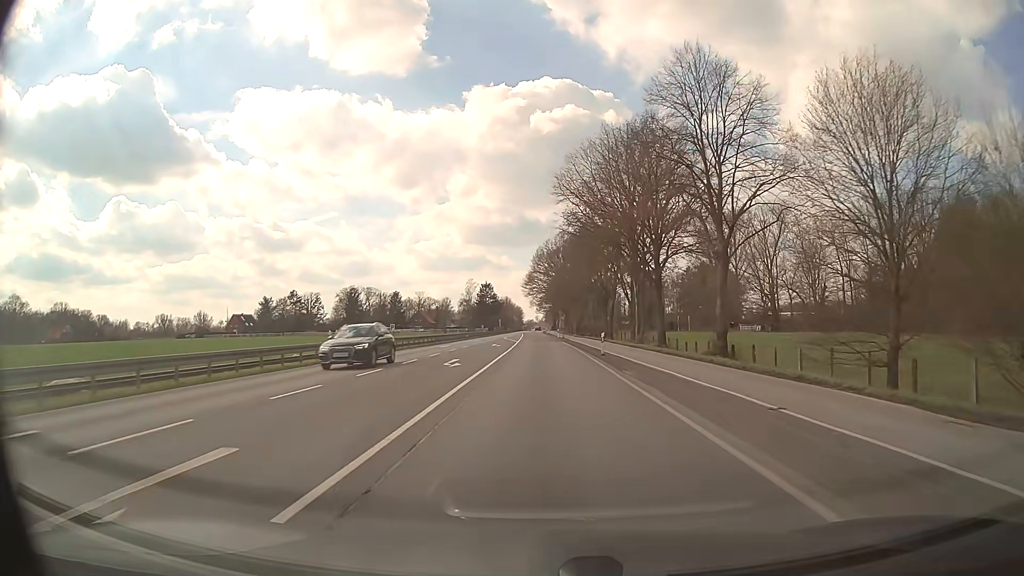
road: primary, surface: asphalt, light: Day
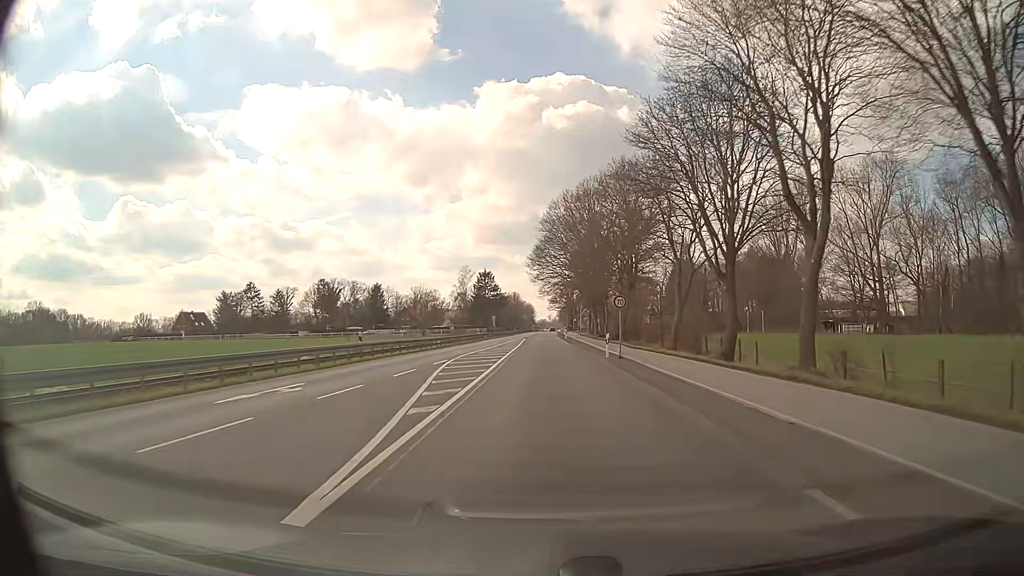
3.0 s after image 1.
(-0.6, +53.6) m; -1°
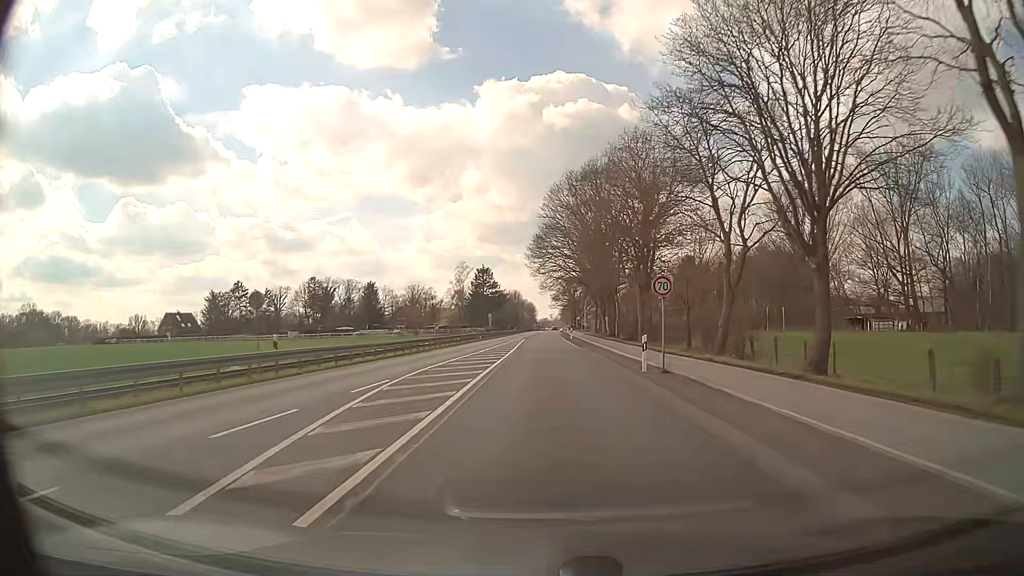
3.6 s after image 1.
(0.0, +10.7) m; 0°
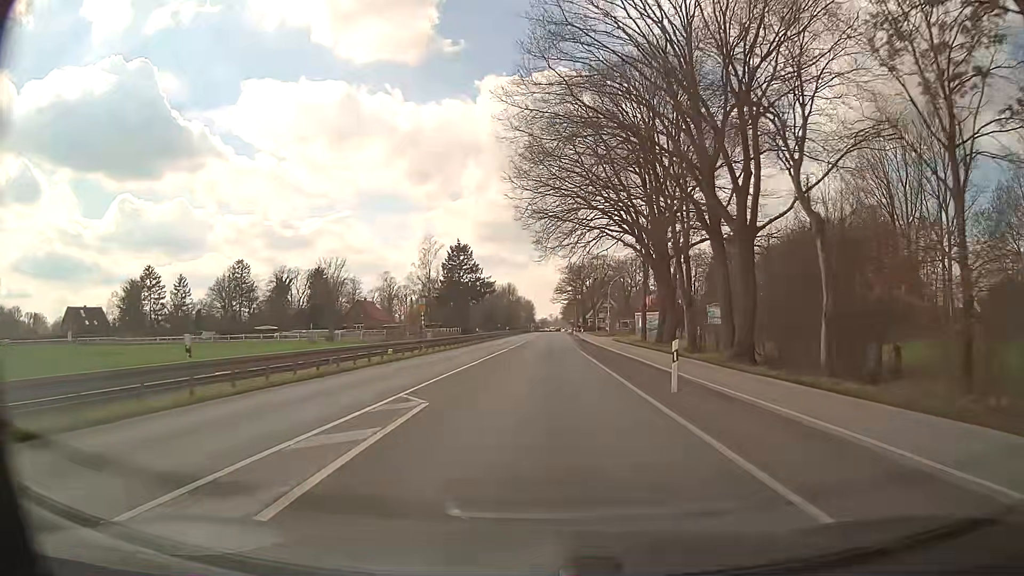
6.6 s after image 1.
(-0.1, +53.8) m; 0°
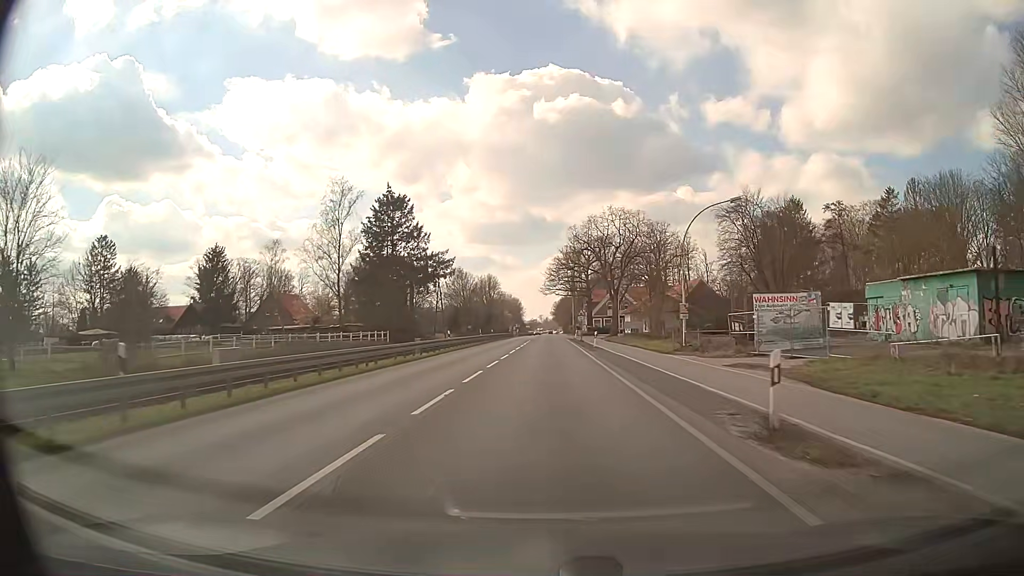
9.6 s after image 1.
(+0.1, +53.9) m; +1°
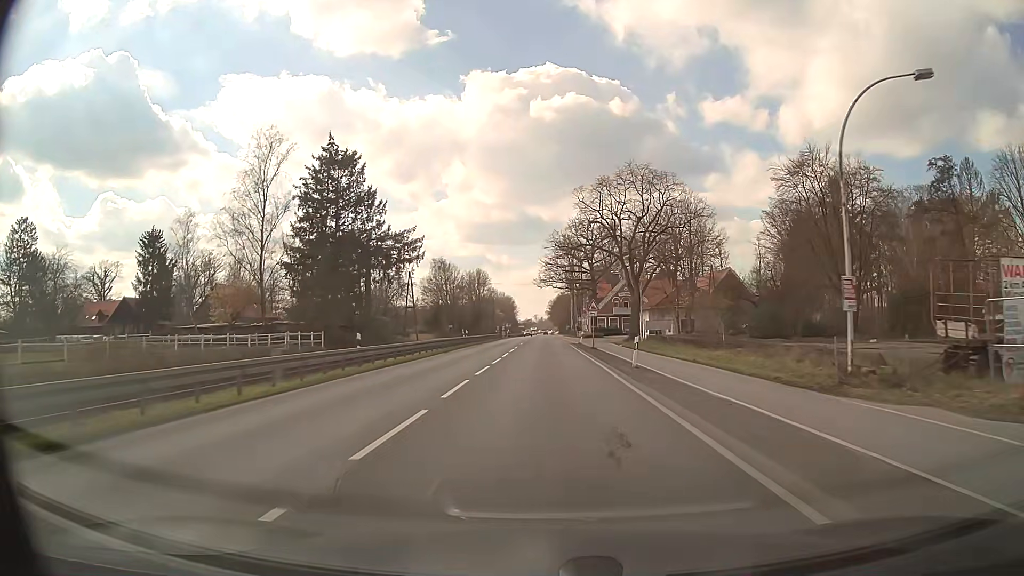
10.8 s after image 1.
(-0.1, +21.6) m; 0°
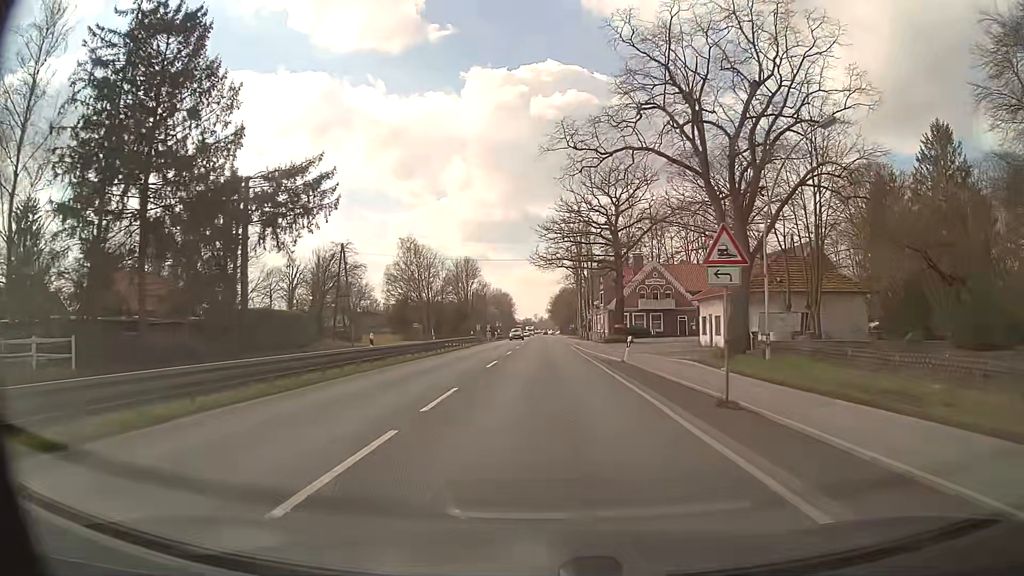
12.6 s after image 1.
(+0.1, +32.3) m; 0°
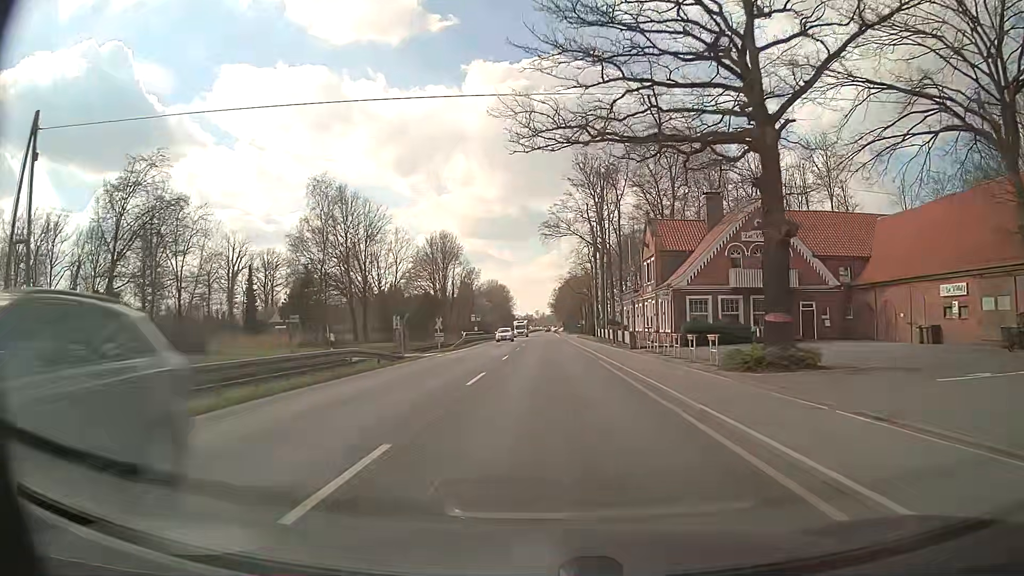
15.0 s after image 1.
(-0.1, +43.1) m; 0°
(0, +10) (0, +20) (0, +30) (0, +40) (0, +50) (0, +60) (0, +70) (0, +80) (0, +90) (0, +100) m
